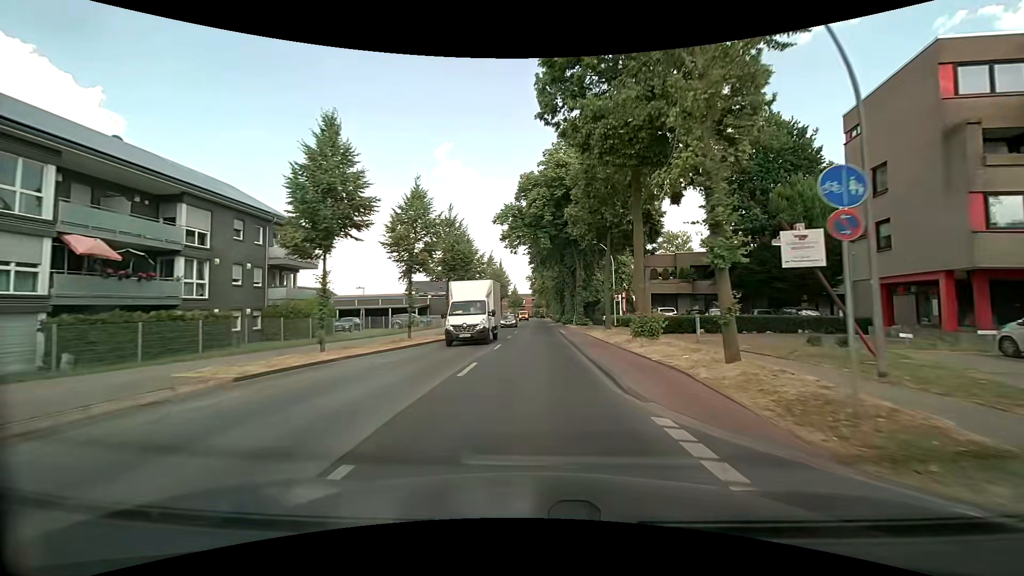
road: secondary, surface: asphalt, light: Day
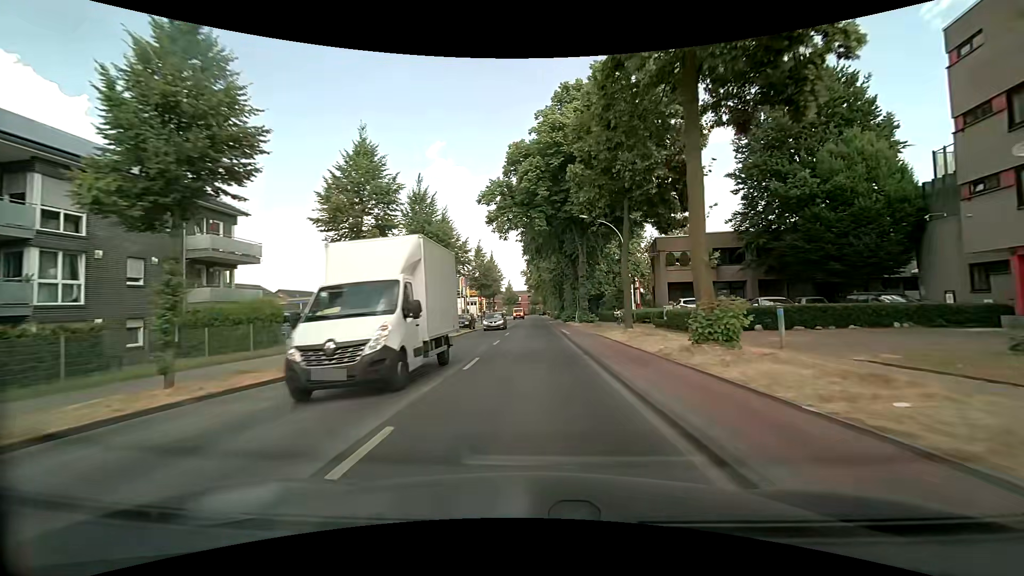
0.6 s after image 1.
(0.0, +7.7) m; +1°
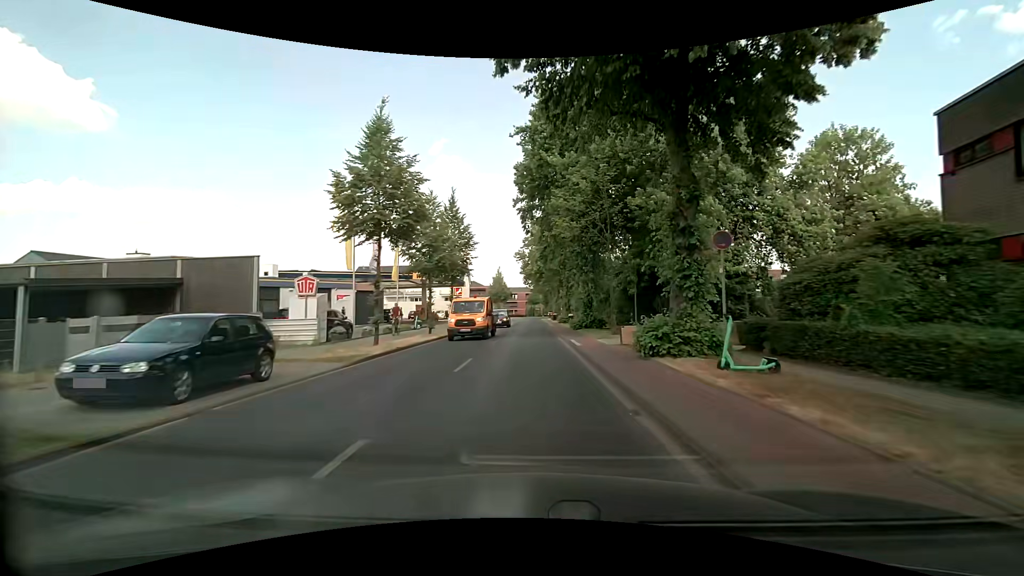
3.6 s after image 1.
(-0.3, +36.9) m; 0°
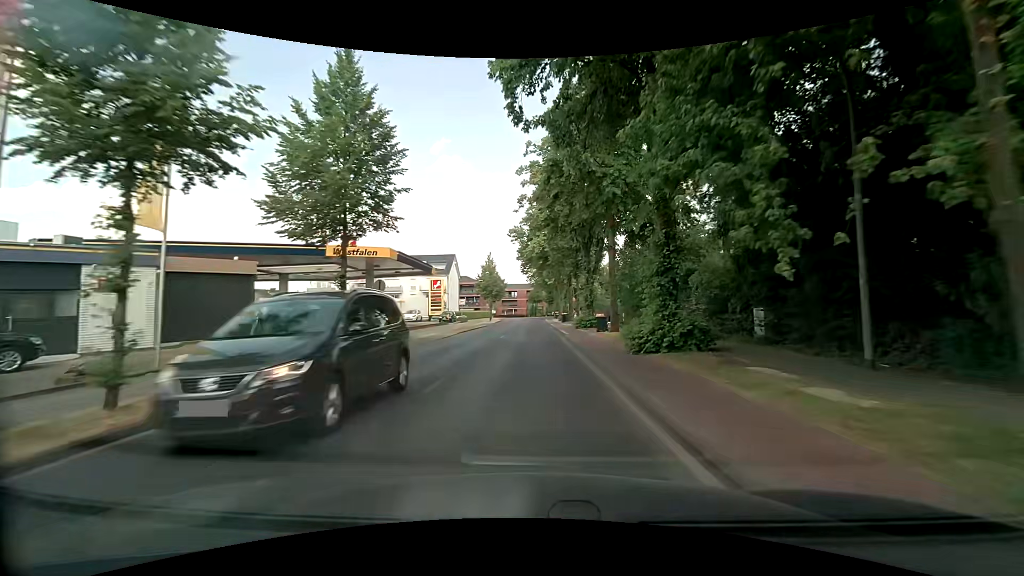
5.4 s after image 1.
(0.0, +21.4) m; 0°
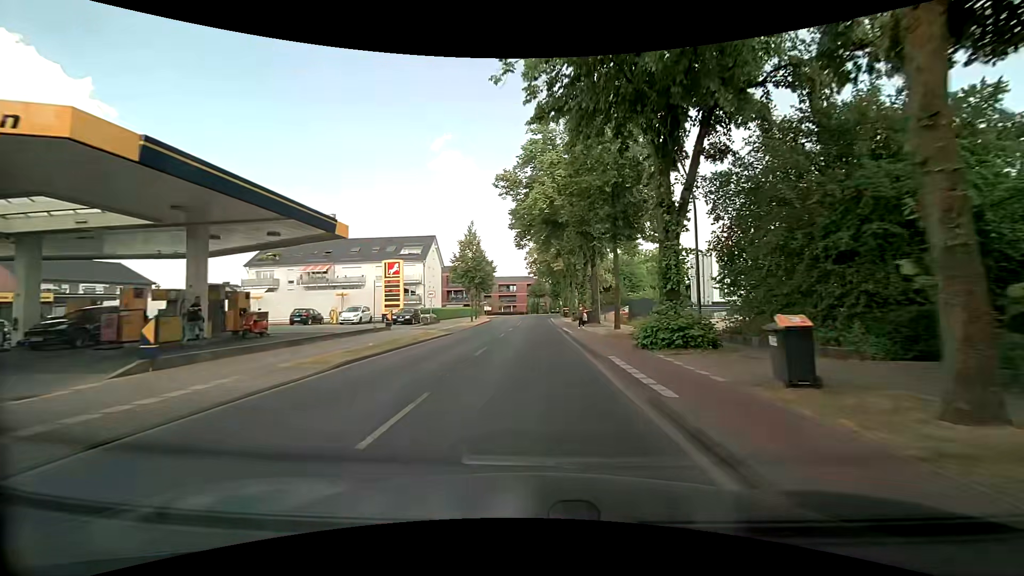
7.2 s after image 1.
(-0.1, +21.6) m; 0°
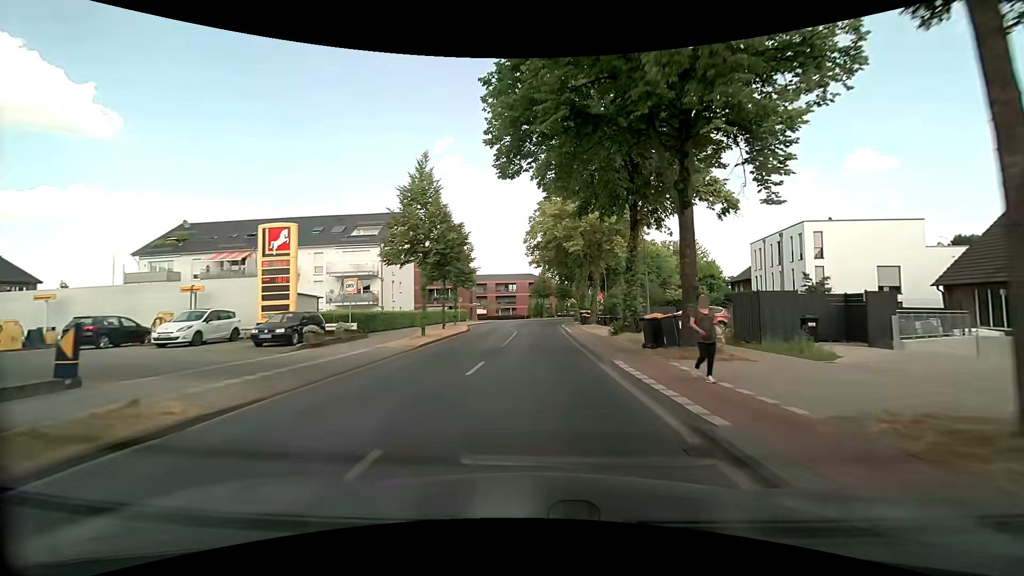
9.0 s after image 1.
(-0.2, +21.4) m; -1°
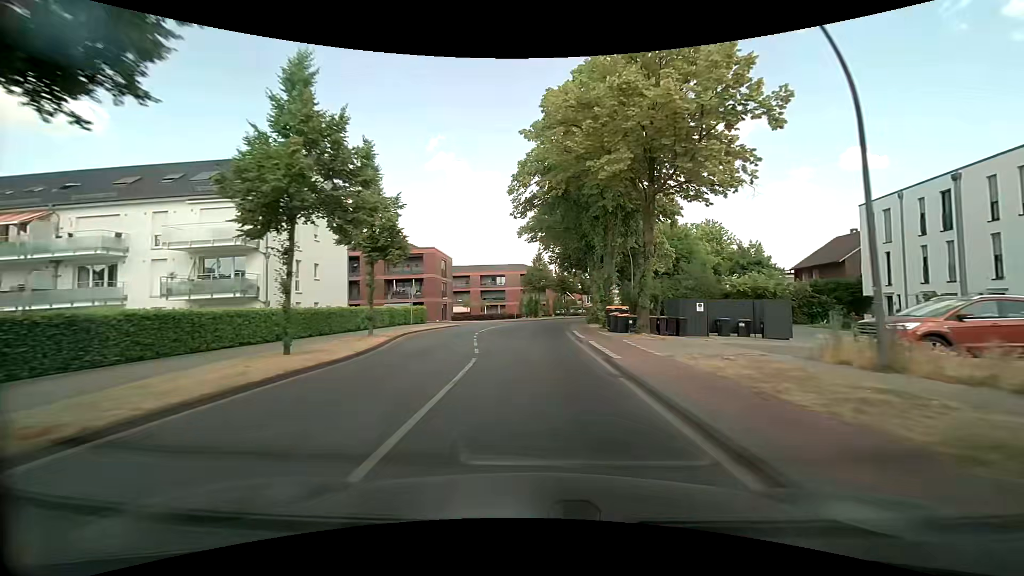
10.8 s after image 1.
(+0.2, +21.1) m; +1°
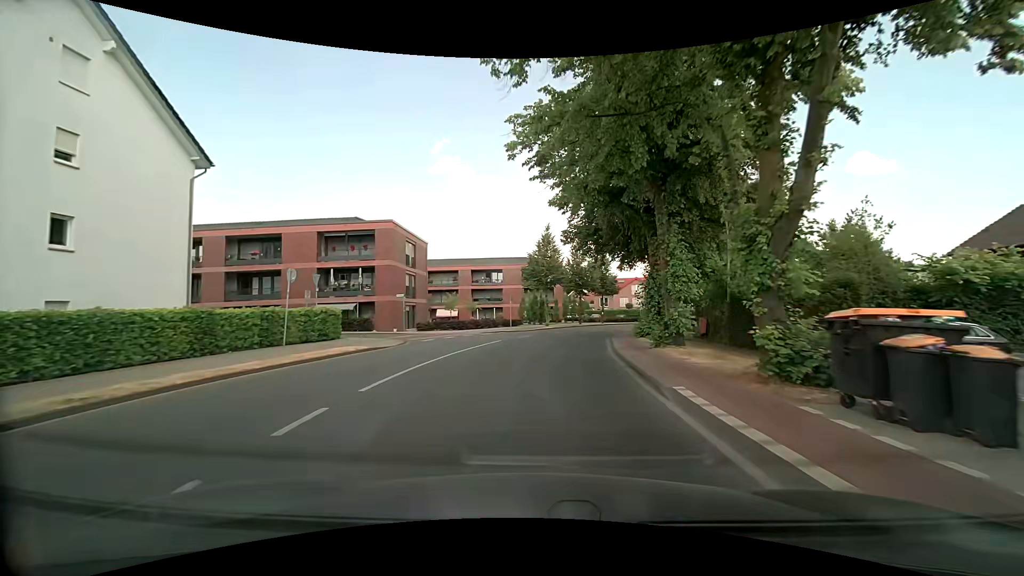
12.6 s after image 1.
(-0.1, +20.7) m; -1°
(0, +10) (+1, +20) (+2, +30) (+4, +40) (+8, +49) (+12, +58) (+17, +67) (+23, +75) (+29, +82) (+36, +90) m
